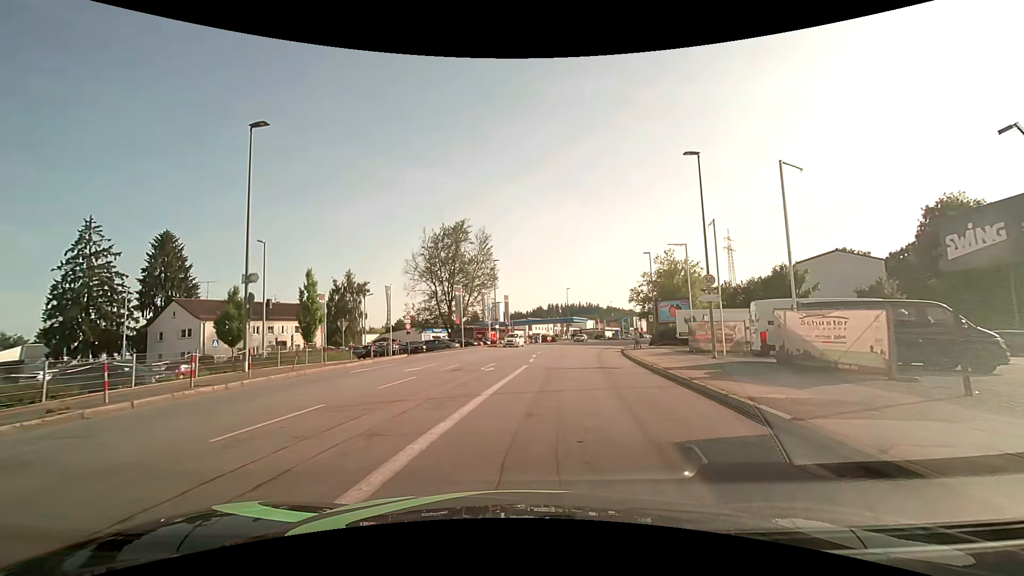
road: tertiary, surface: asphalt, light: Day
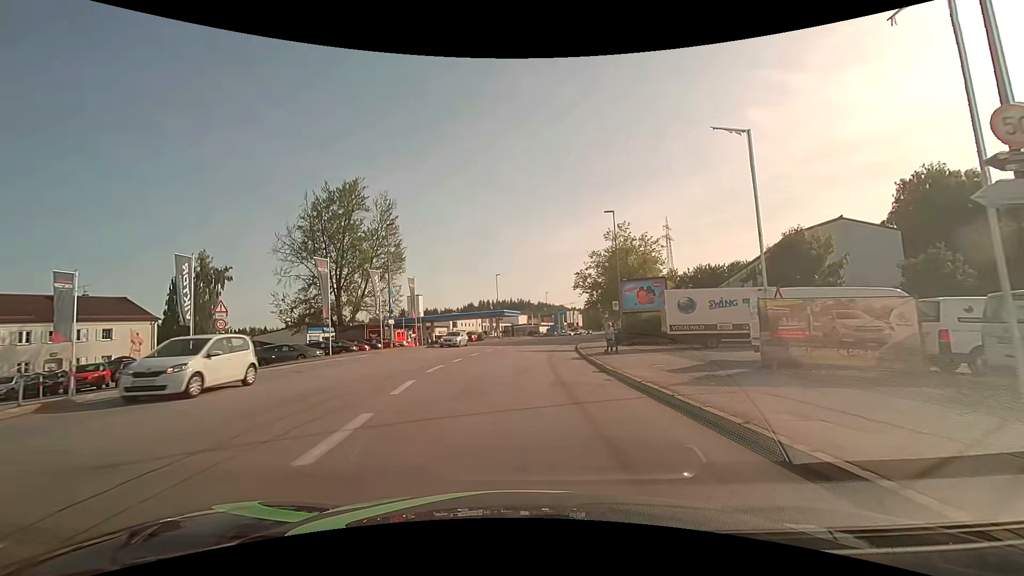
(+1.8, +19.0) m; +7°
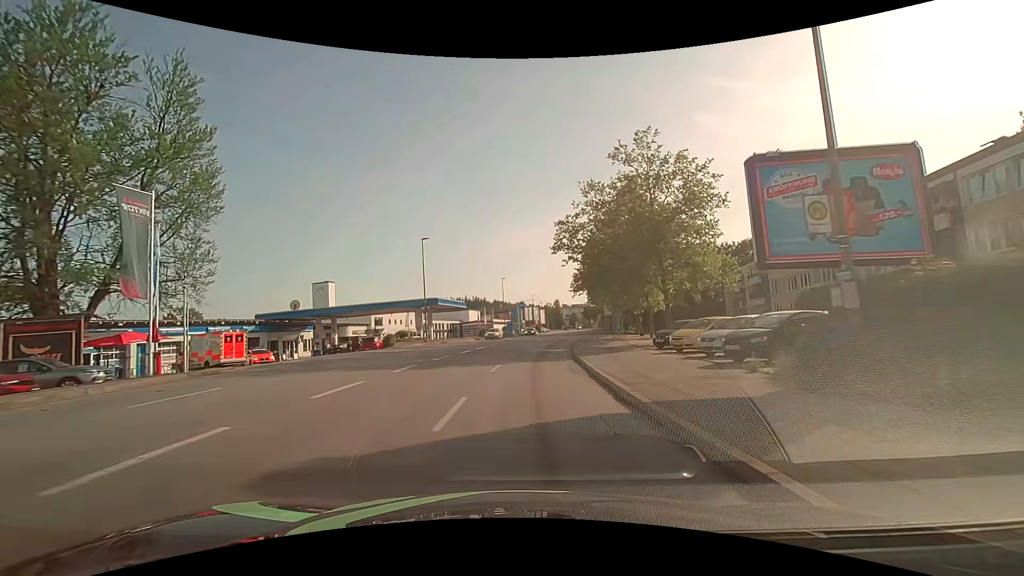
(+1.5, +30.4) m; +5°
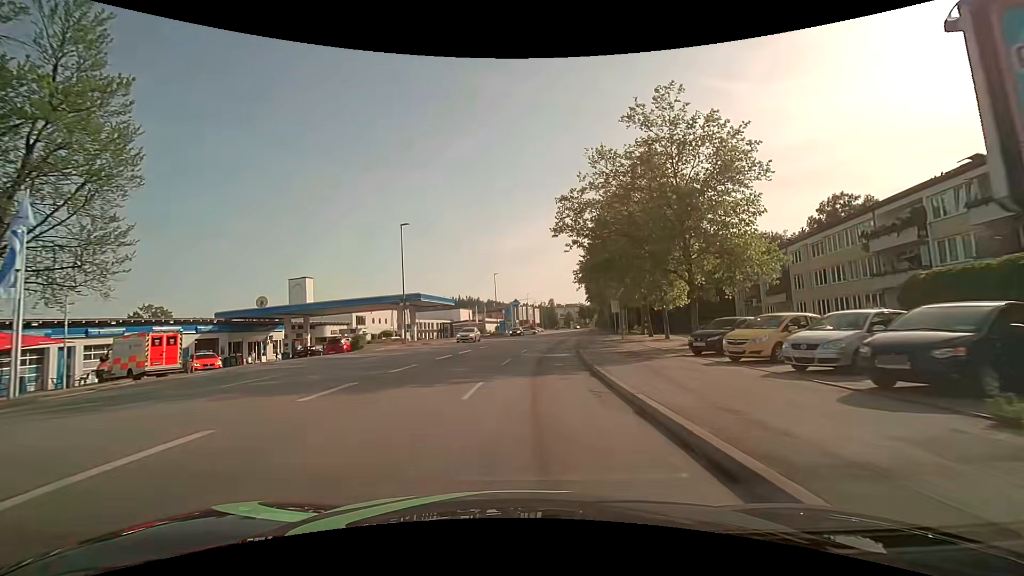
(0.0, +6.5) m; +1°
(0, +10) (+1, +20) (+1, +30) (+2, +40) (+4, +50) (+5, +60) (+7, +70) (+9, +79) (+10, +89) (+12, +99) m
